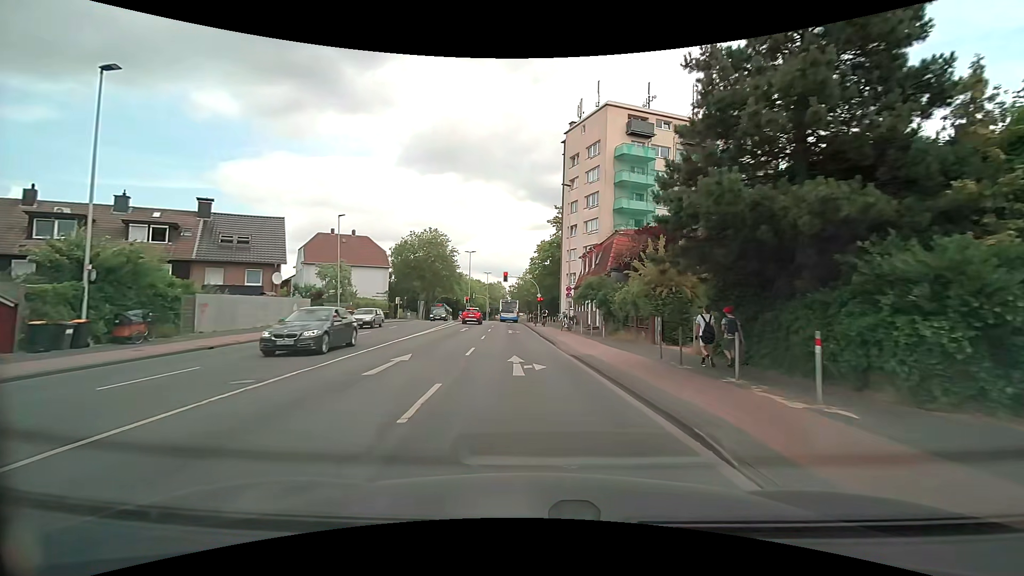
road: tertiary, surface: asphalt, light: Day
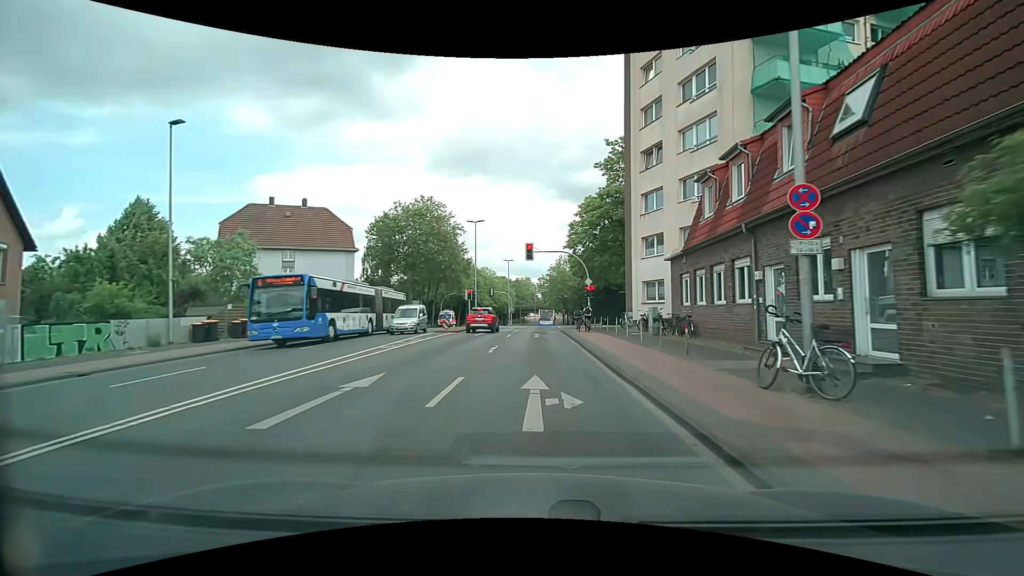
(-0.9, +26.7) m; -3°
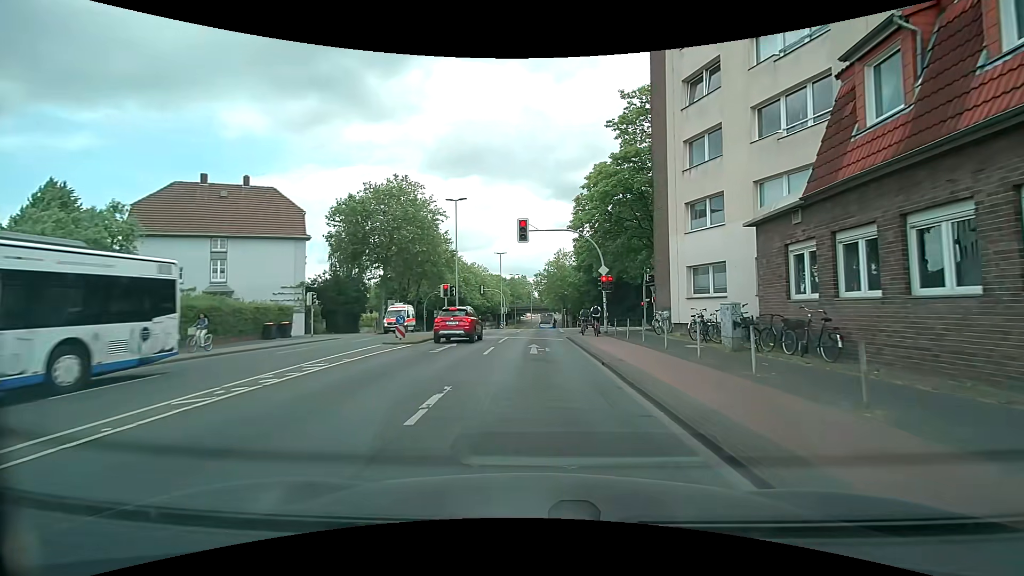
(0.0, +9.9) m; 0°
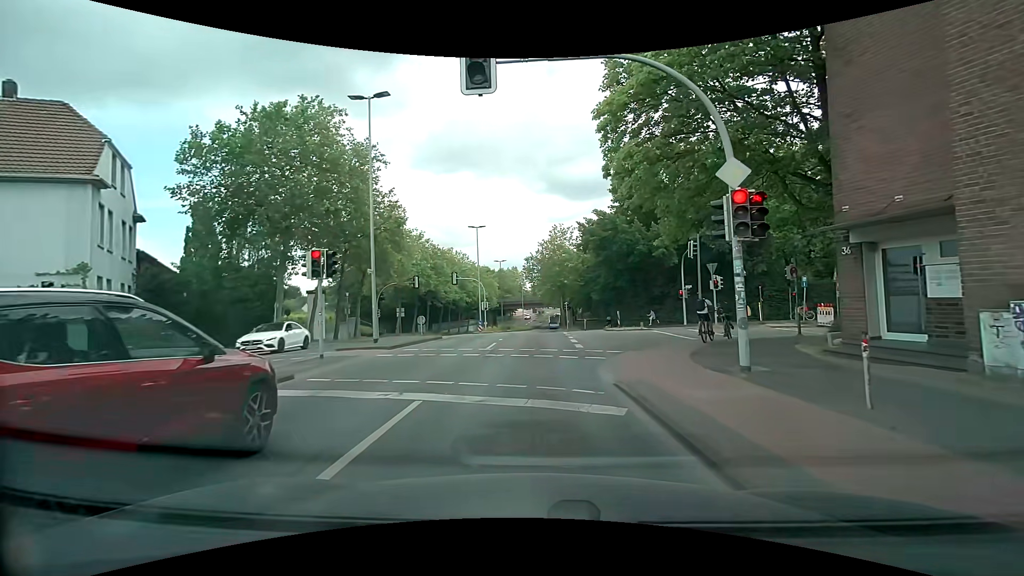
(0.0, +18.3) m; 0°
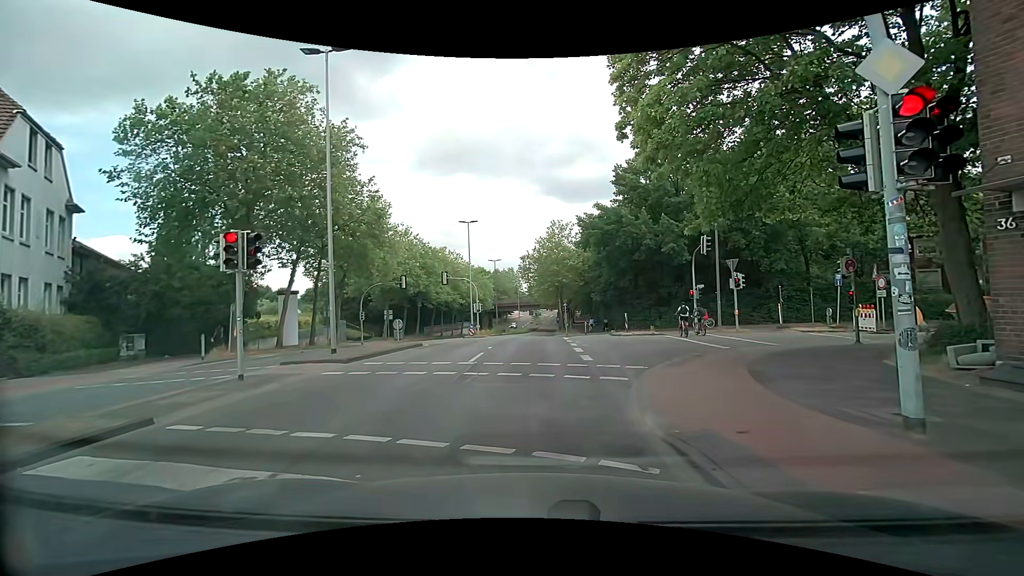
(0.0, +3.5) m; +2°
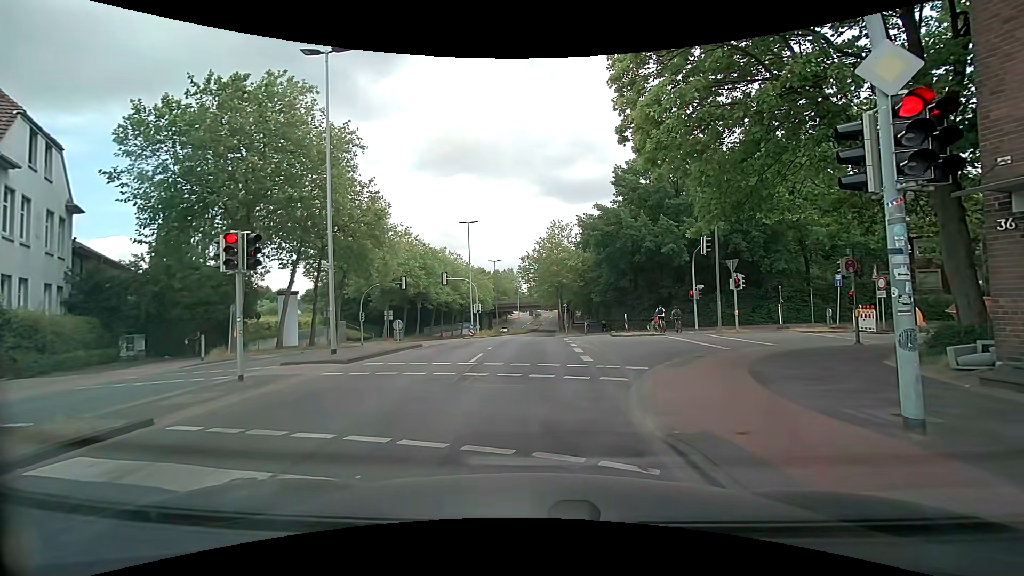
(0.0, 0.0) m; 0°
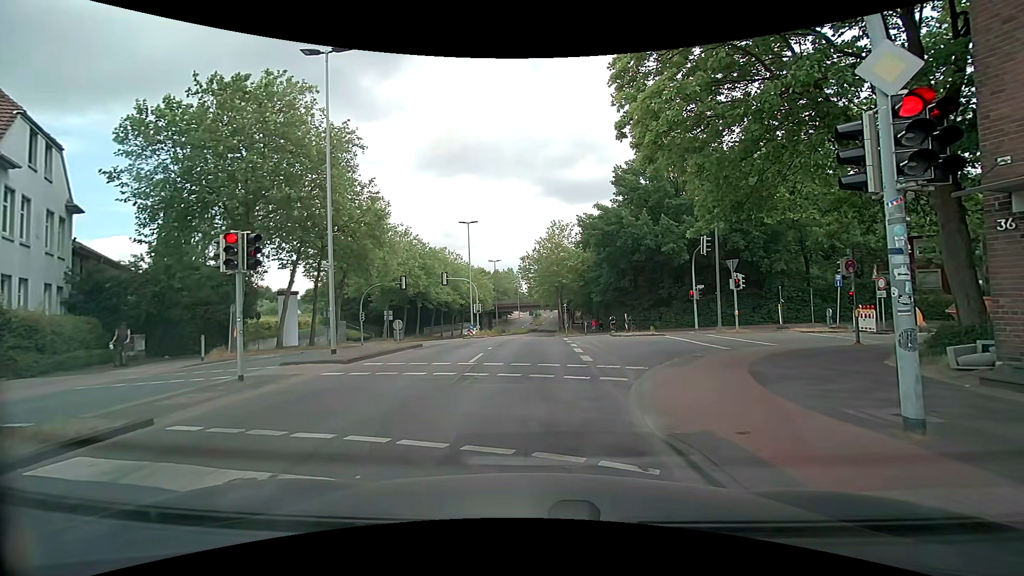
(0.0, 0.0) m; 0°
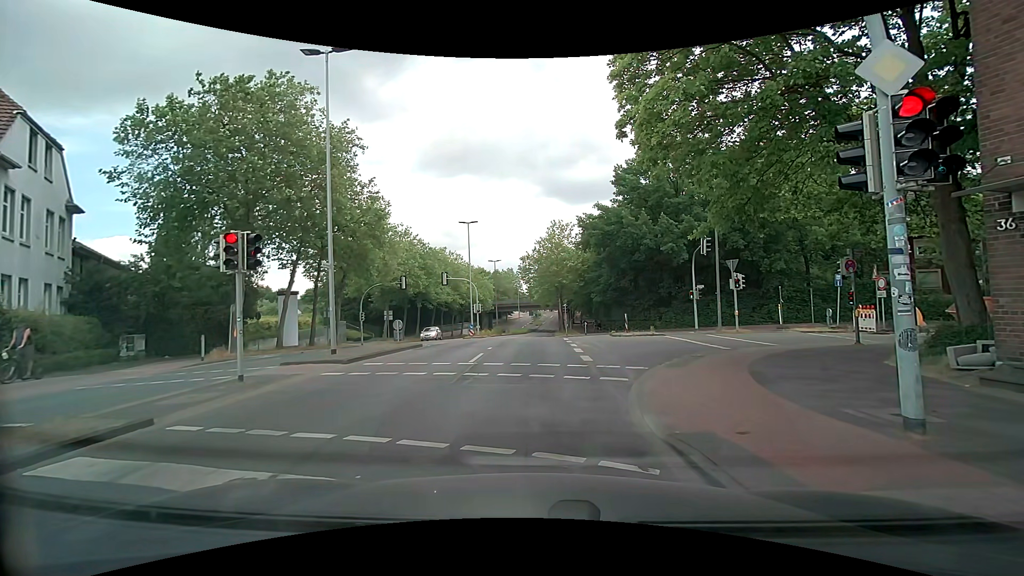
(0.0, 0.0) m; 0°
